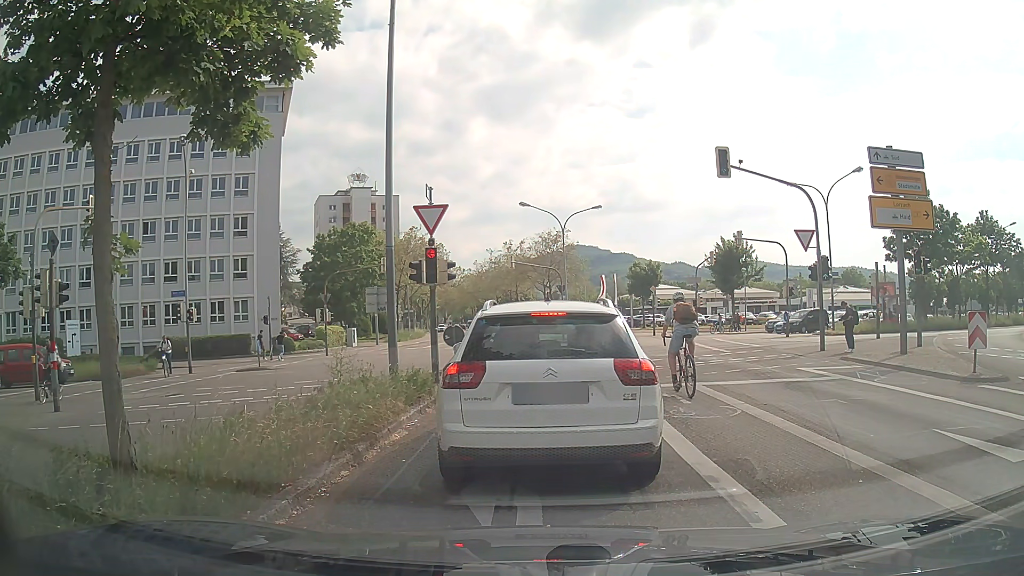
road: secondary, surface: asphalt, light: Day
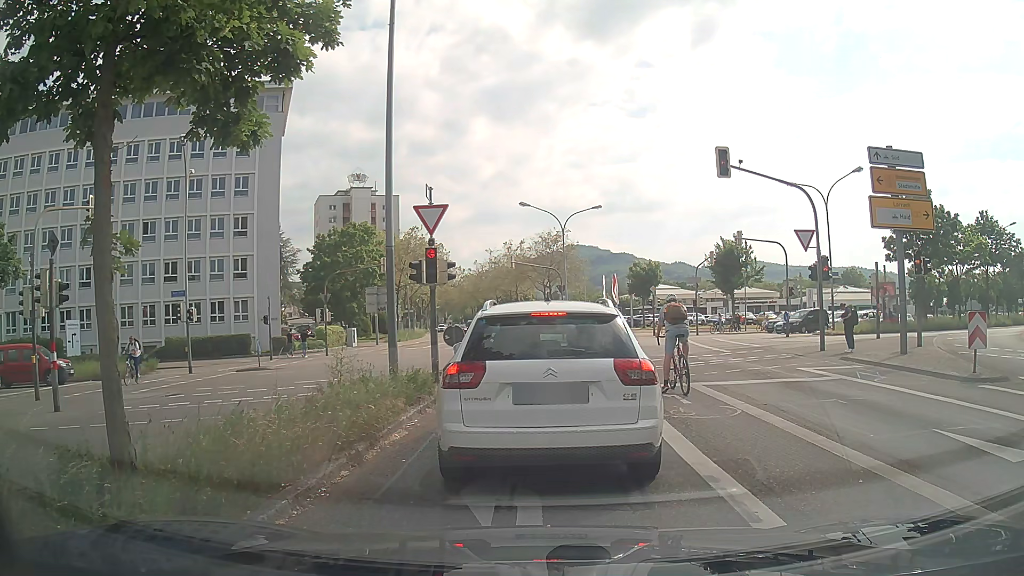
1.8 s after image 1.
(0.0, 0.0) m; 0°
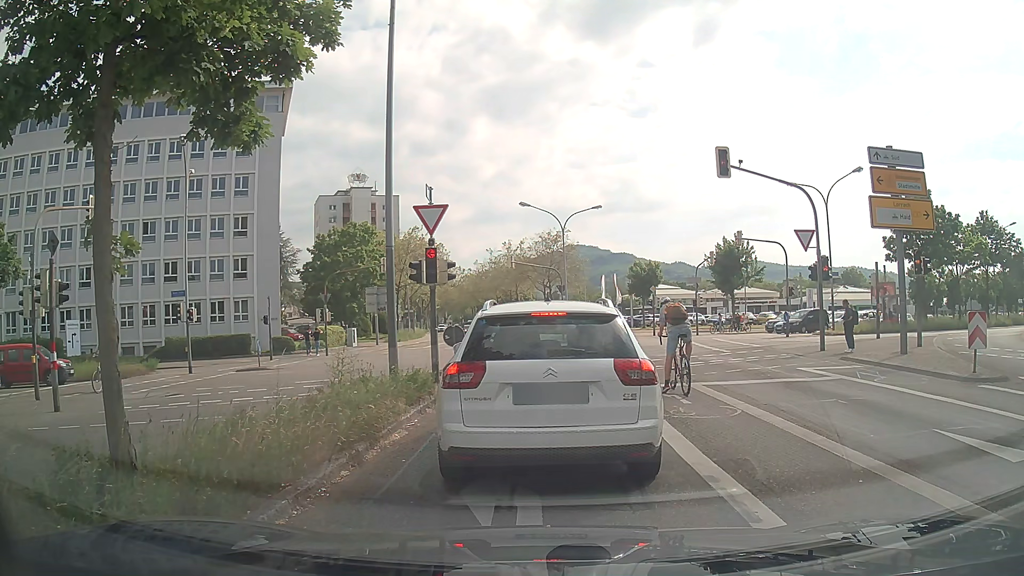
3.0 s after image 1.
(0.0, 0.0) m; 0°
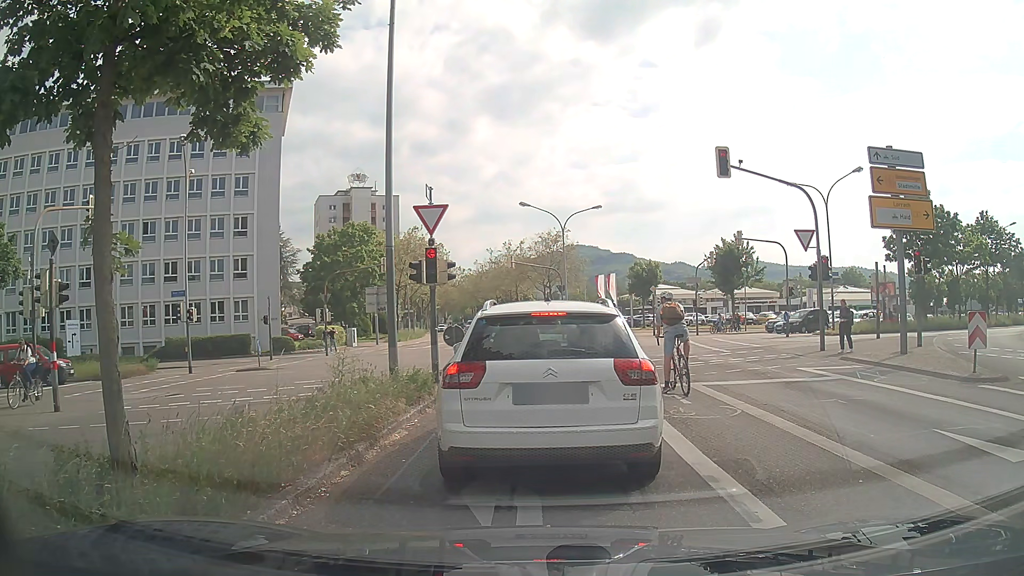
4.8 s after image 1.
(0.0, 0.0) m; 0°
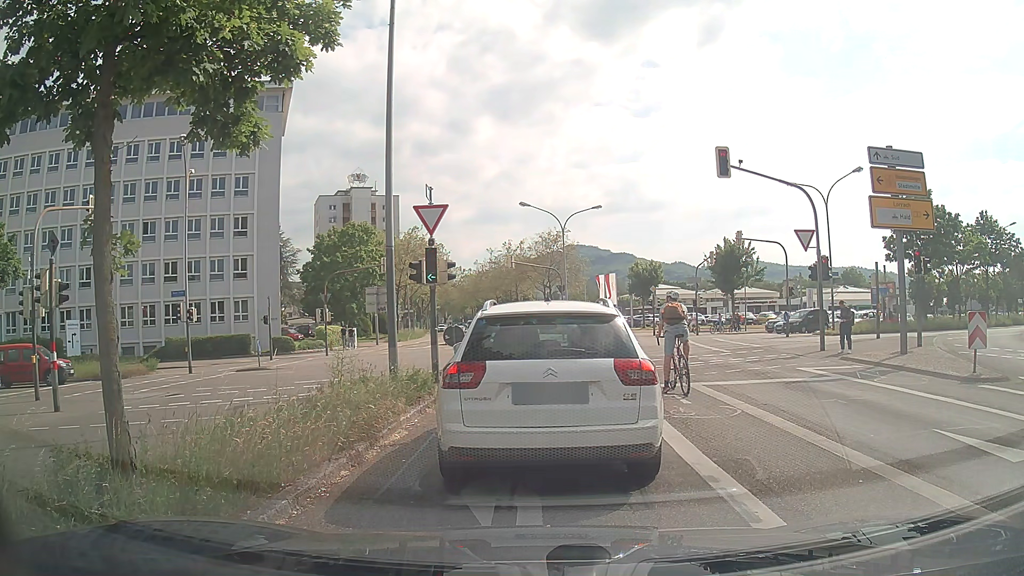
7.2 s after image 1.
(0.0, 0.0) m; 0°
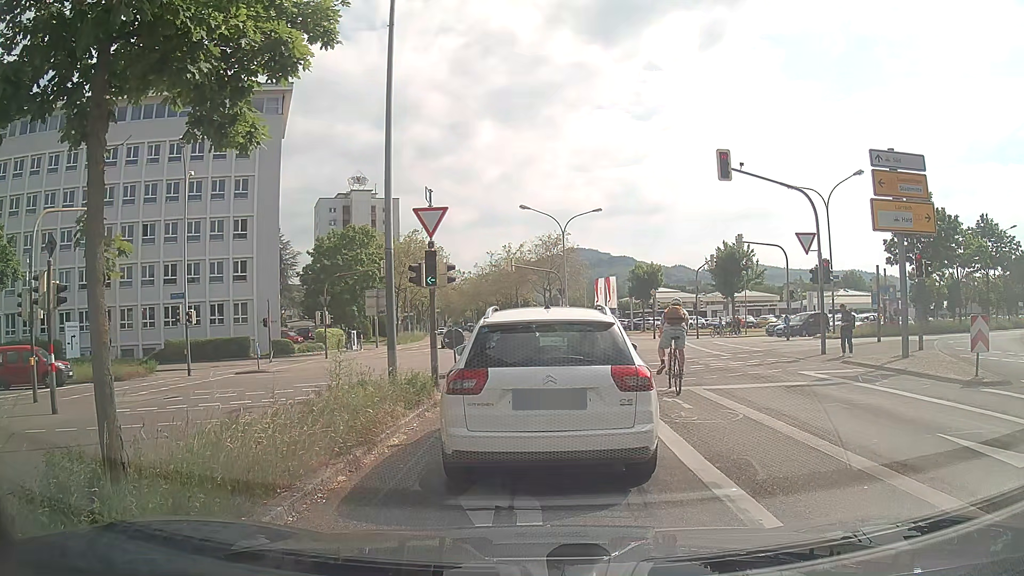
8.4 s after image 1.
(0.0, +0.1) m; 0°
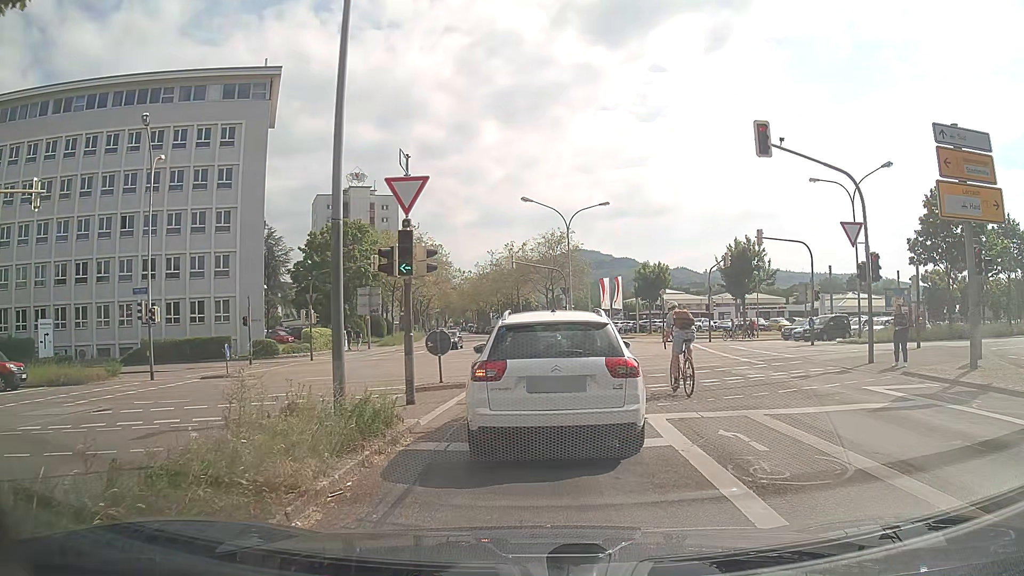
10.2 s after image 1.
(0.0, +3.7) m; -1°
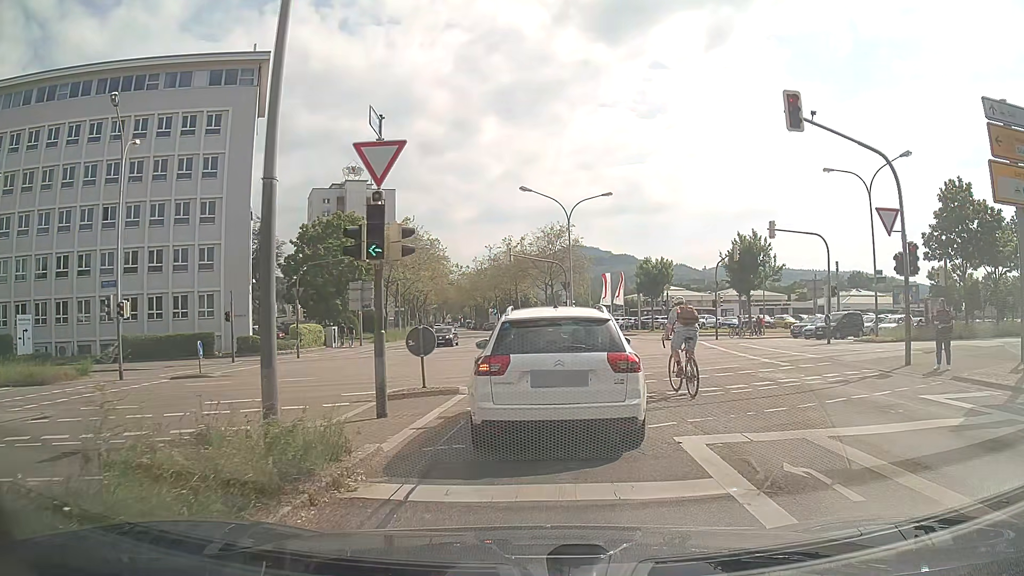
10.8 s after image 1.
(0.0, +2.4) m; +1°
